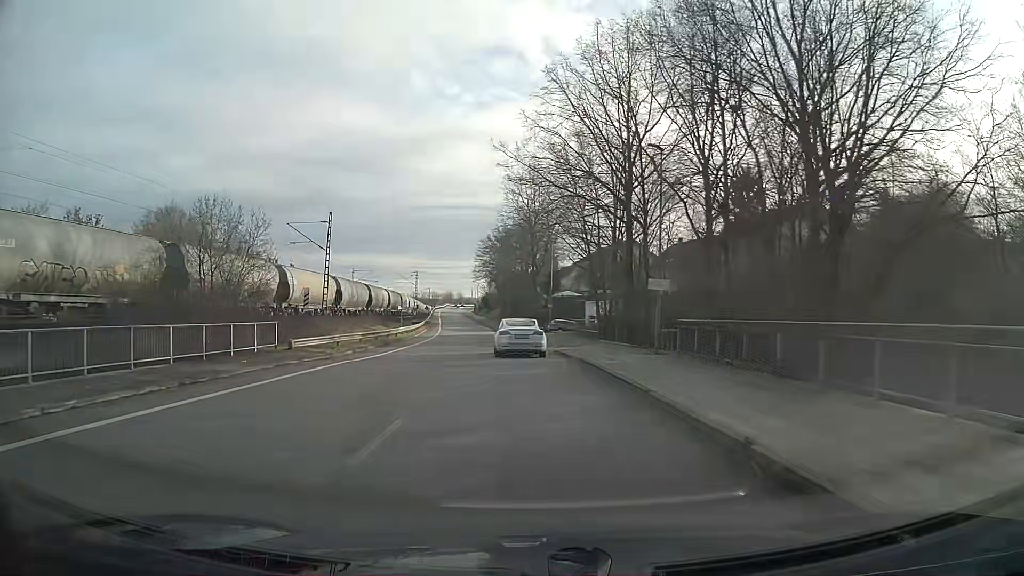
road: unclassified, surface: asphalt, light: Day
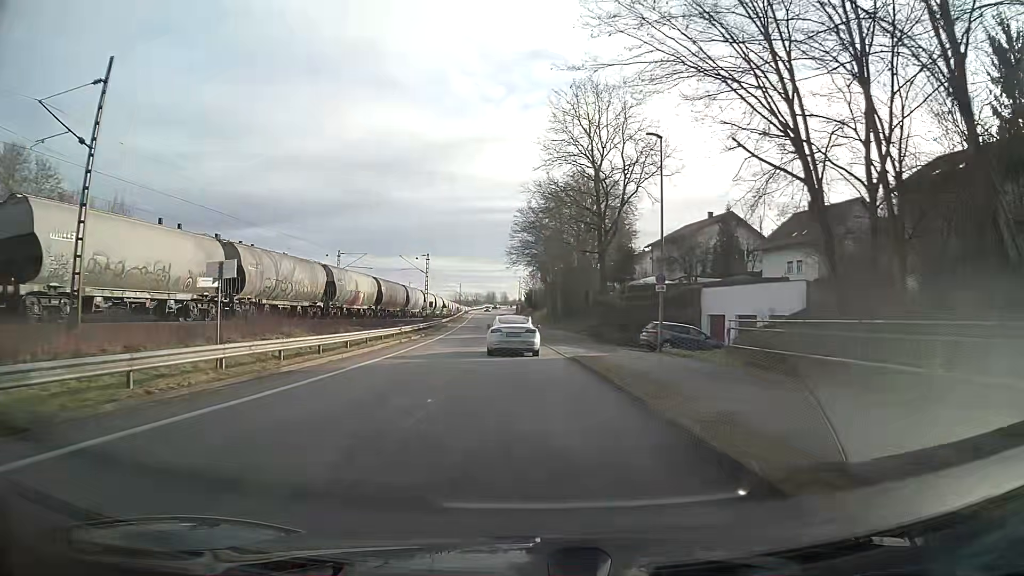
(-1.0, +34.3) m; -3°
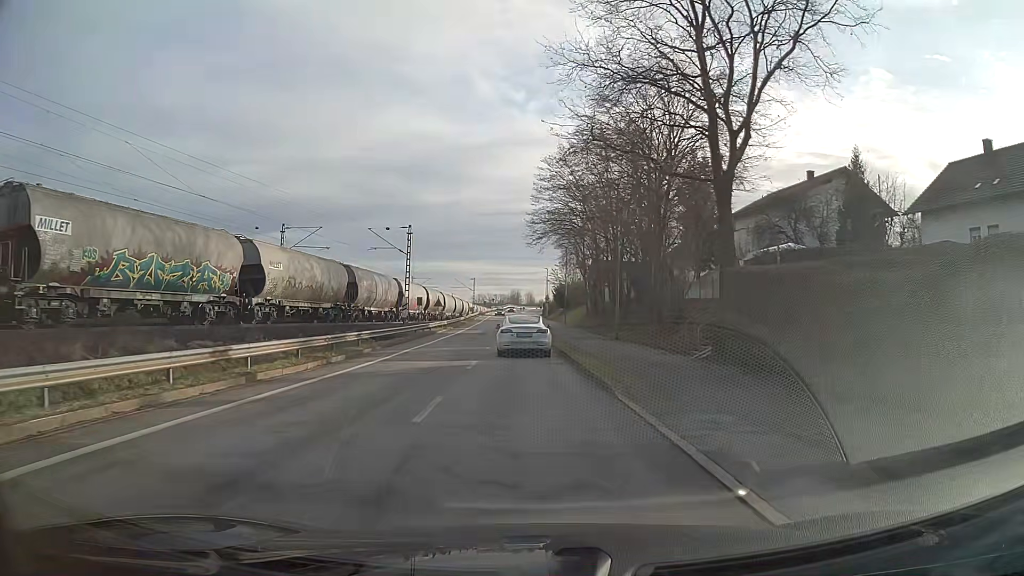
(-0.8, +27.0) m; -3°
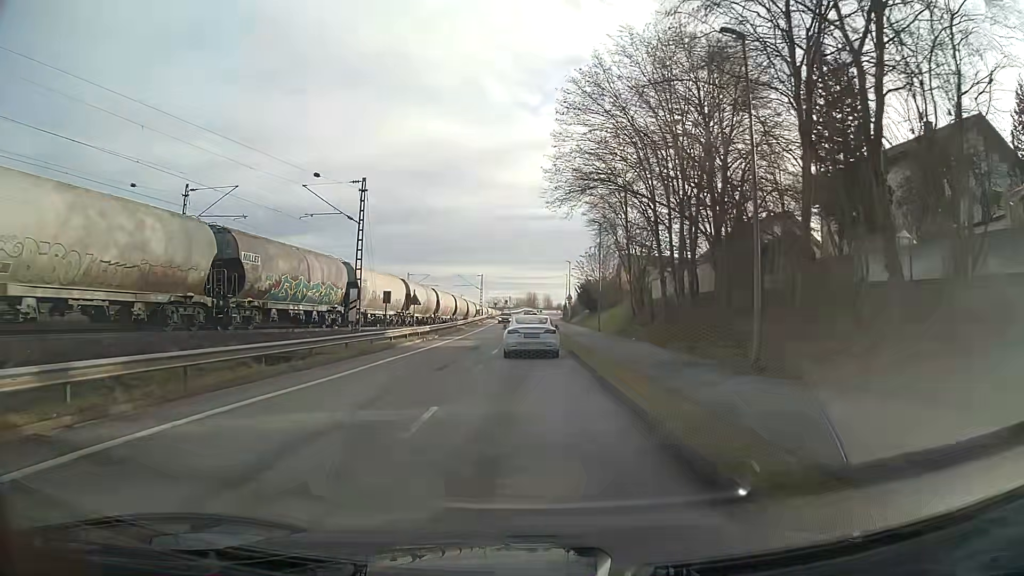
(-0.3, +19.8) m; -1°
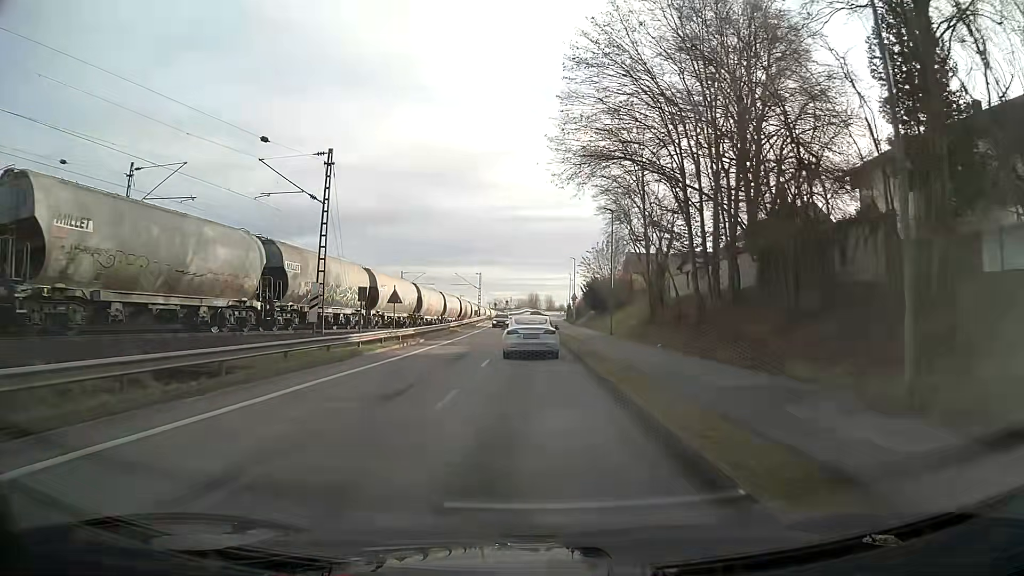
(0.0, +6.4) m; 0°
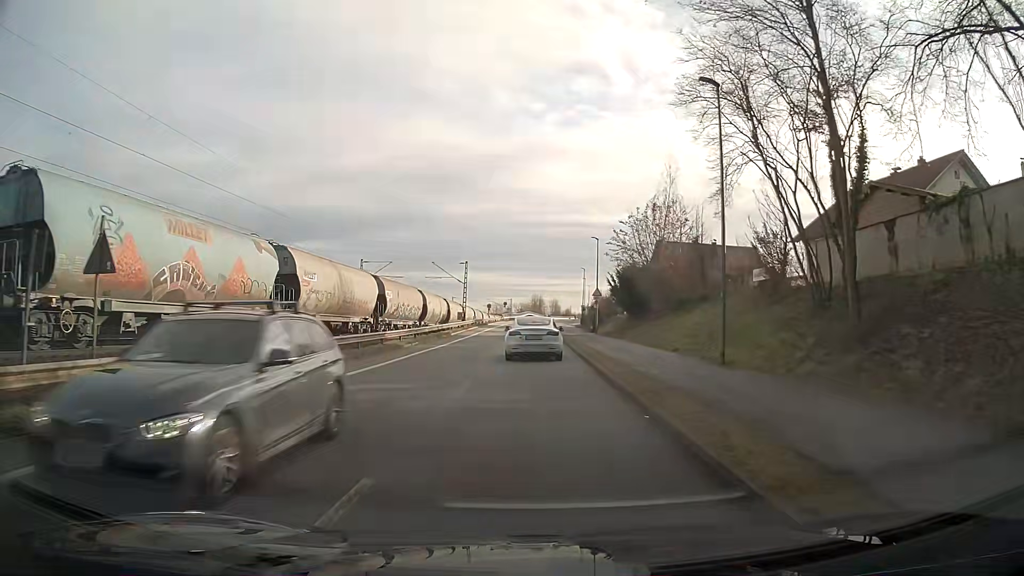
(-0.1, +25.0) m; 0°
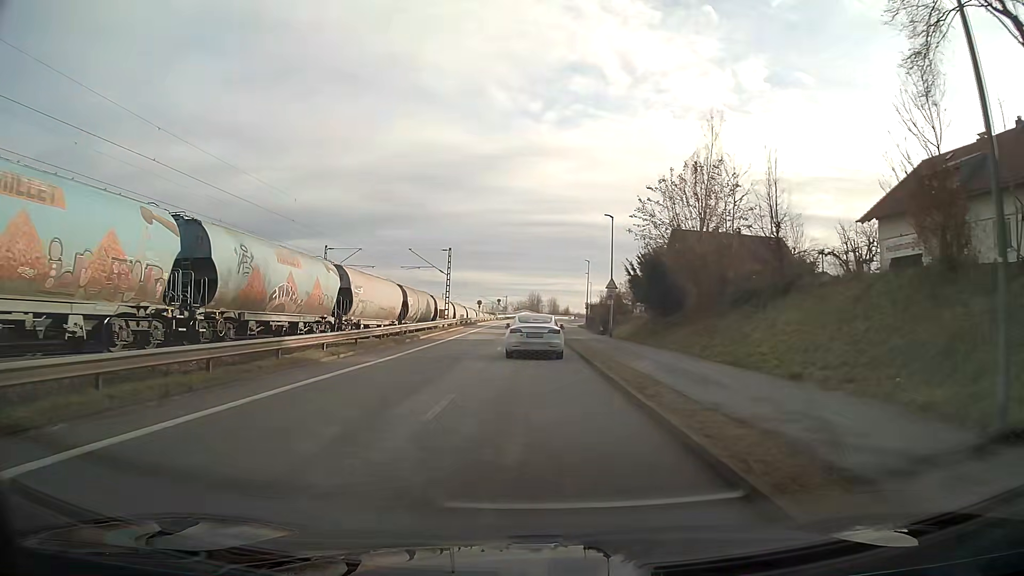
(+0.1, +12.0) m; +1°
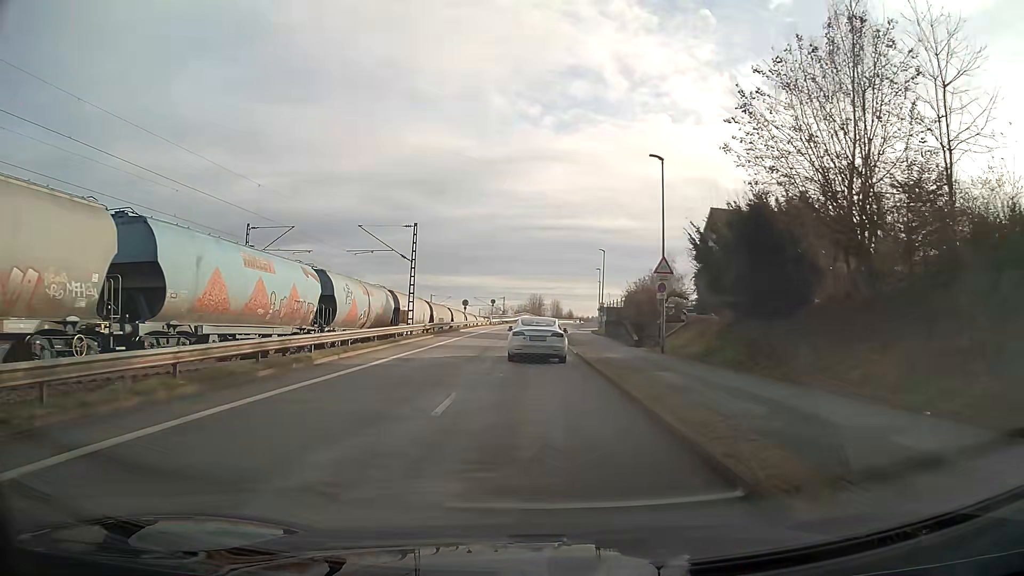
(-0.1, +17.6) m; 0°
